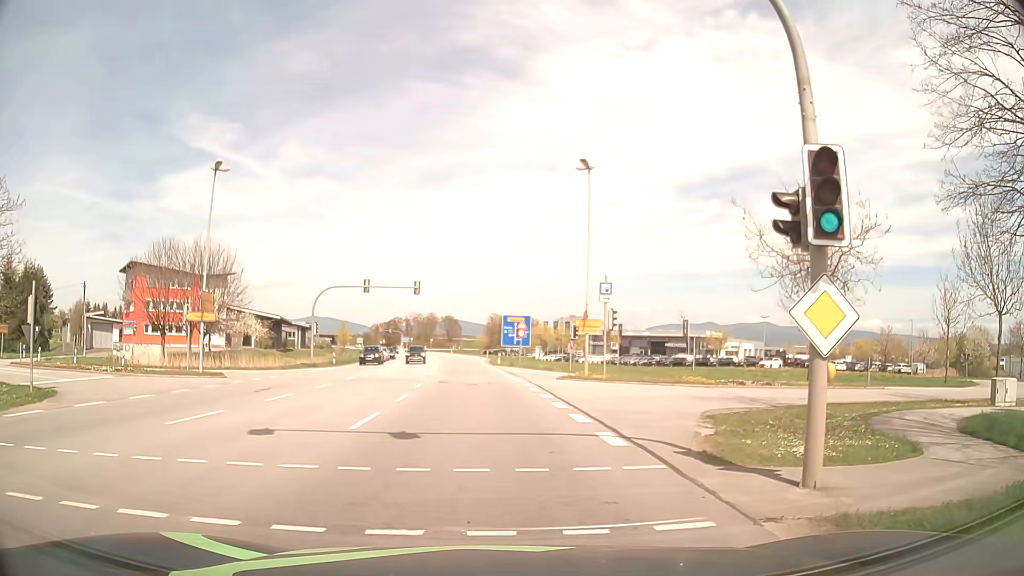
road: secondary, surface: asphalt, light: Day
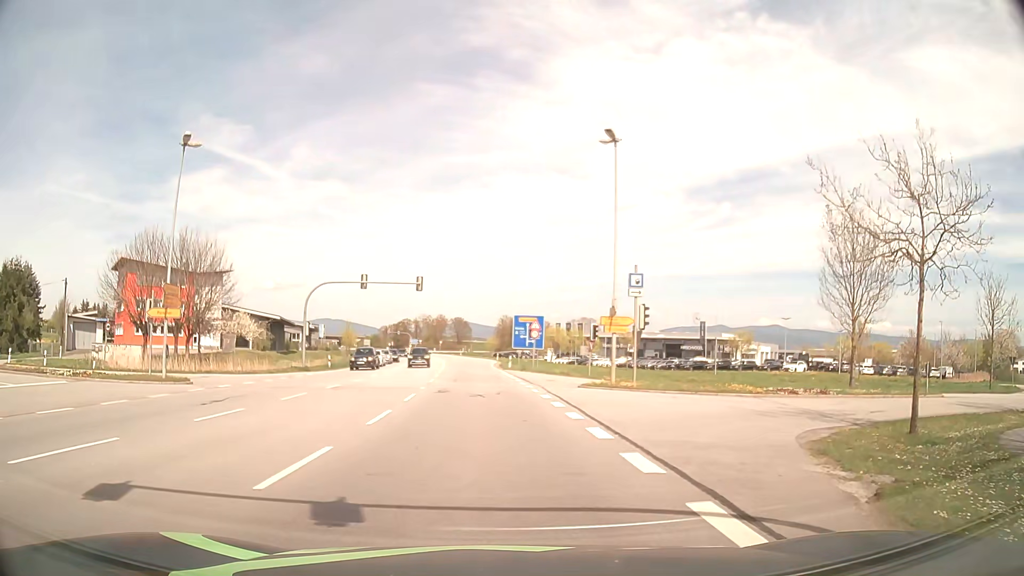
(-0.1, +5.2) m; -1°
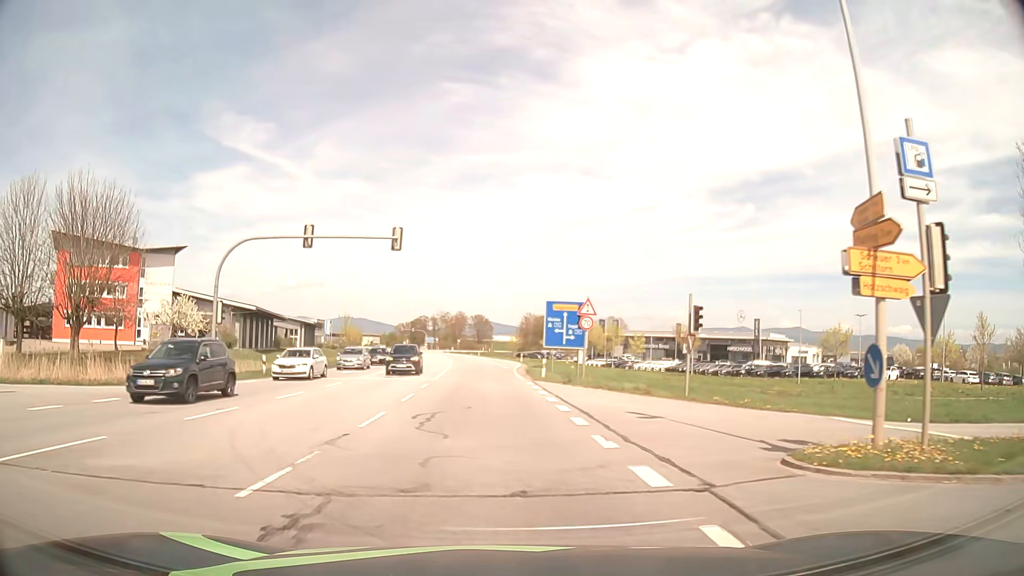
(-0.5, +19.4) m; -2°
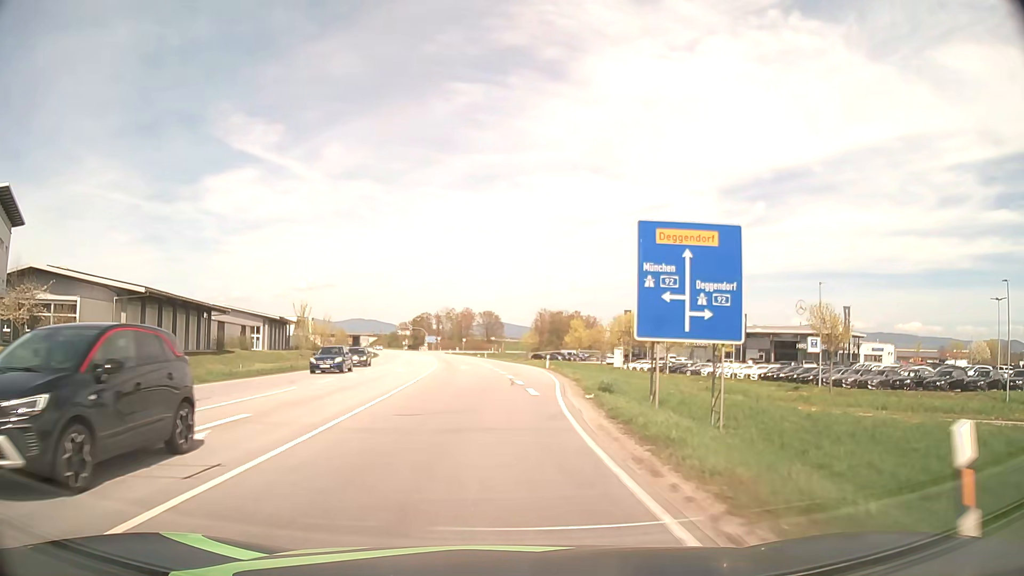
(-0.3, +30.0) m; -1°
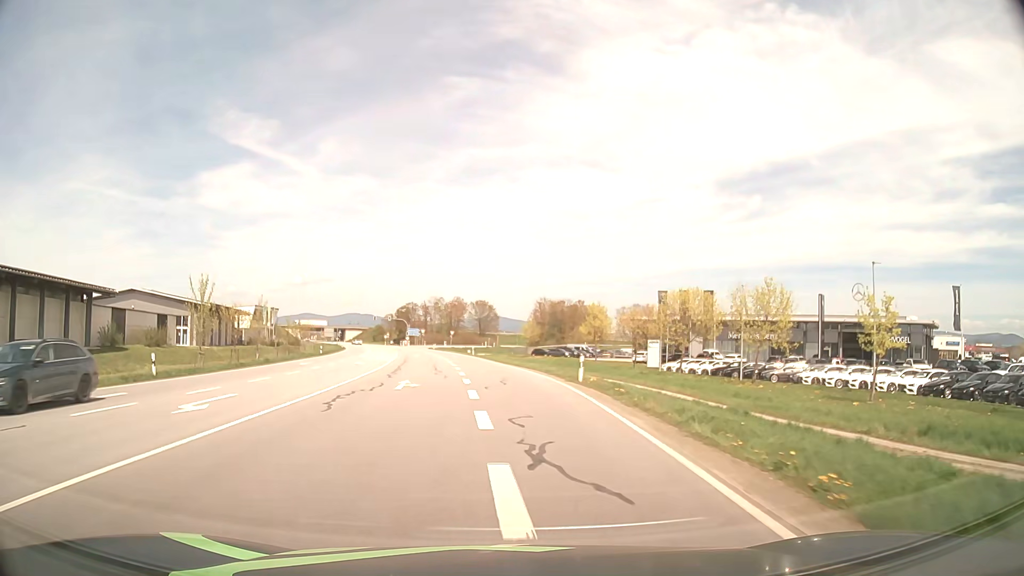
(+0.1, +26.8) m; 0°
